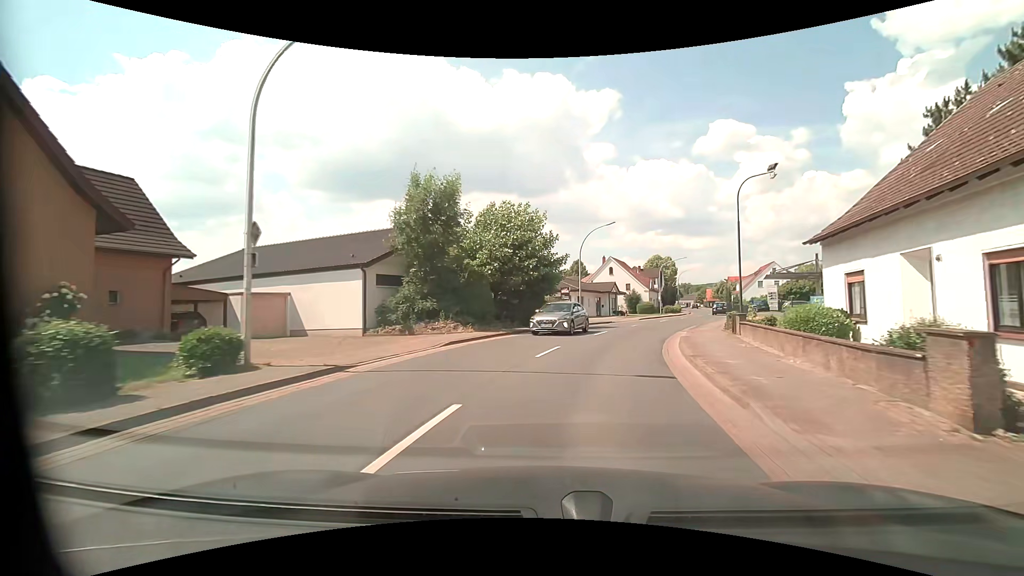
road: primary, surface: asphalt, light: Day
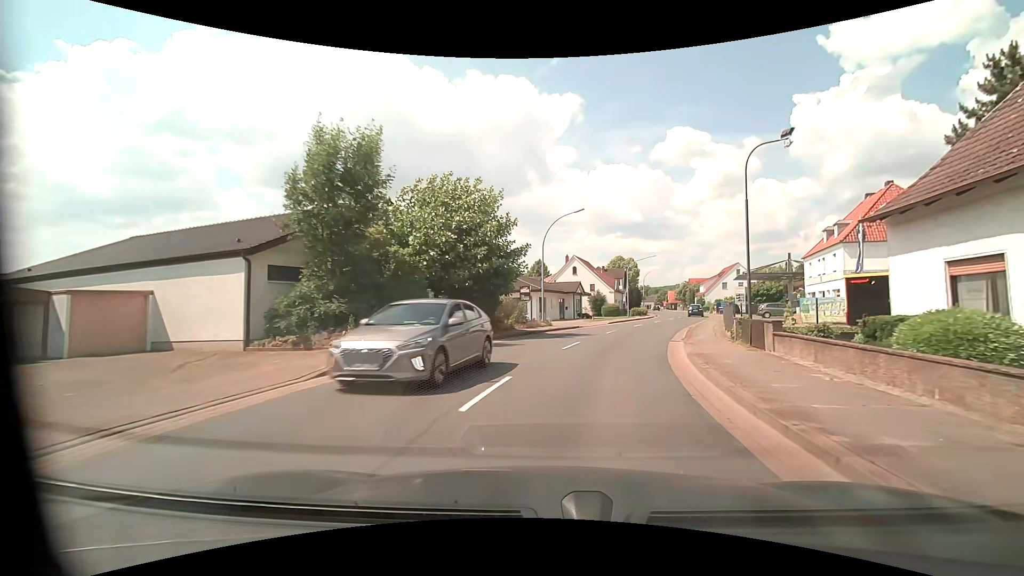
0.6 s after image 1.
(+0.2, +6.3) m; +5°
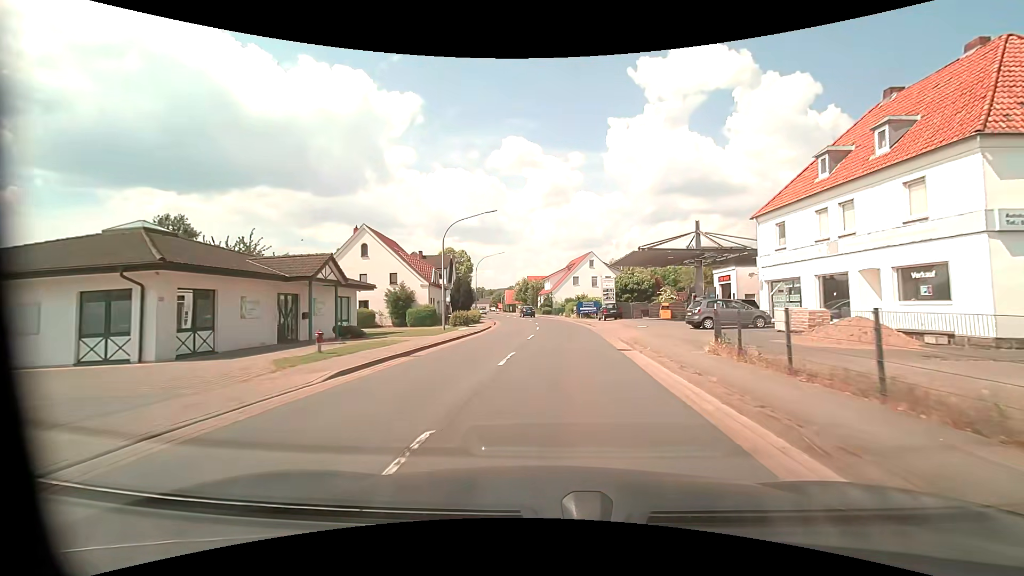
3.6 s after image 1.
(+5.6, +30.8) m; +18°
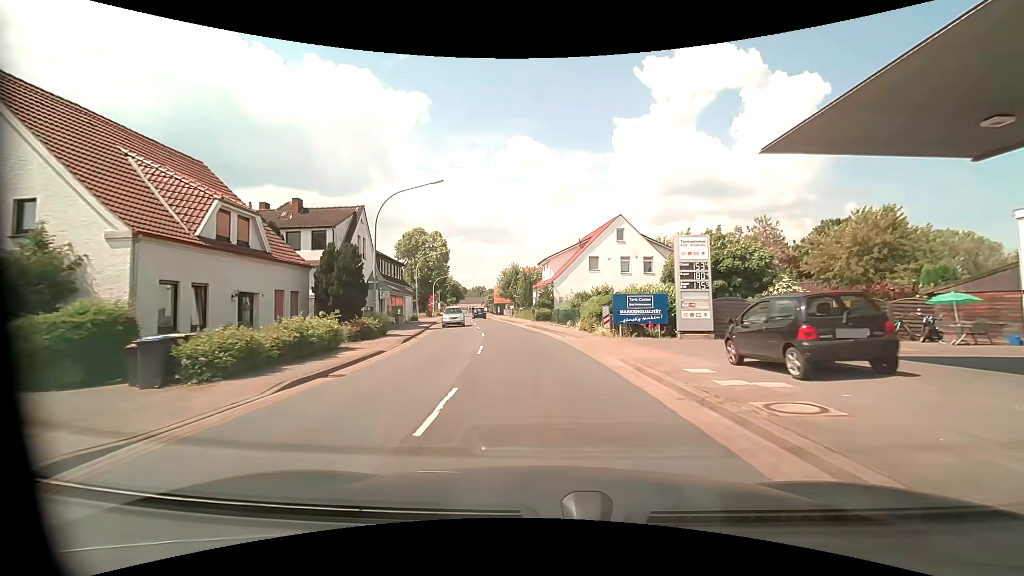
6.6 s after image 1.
(+0.9, +33.7) m; -1°
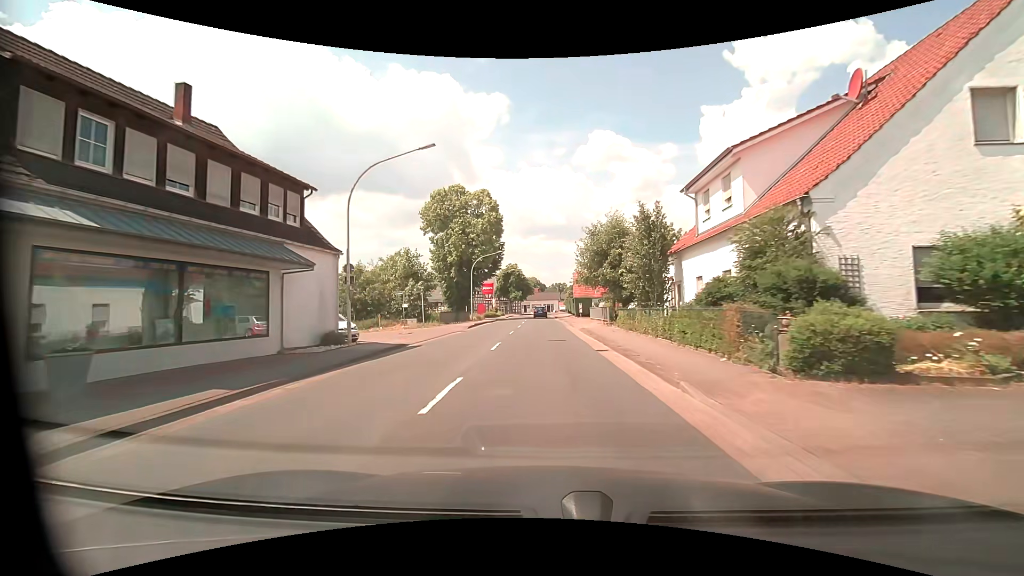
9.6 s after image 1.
(-3.0, +35.7) m; -9°
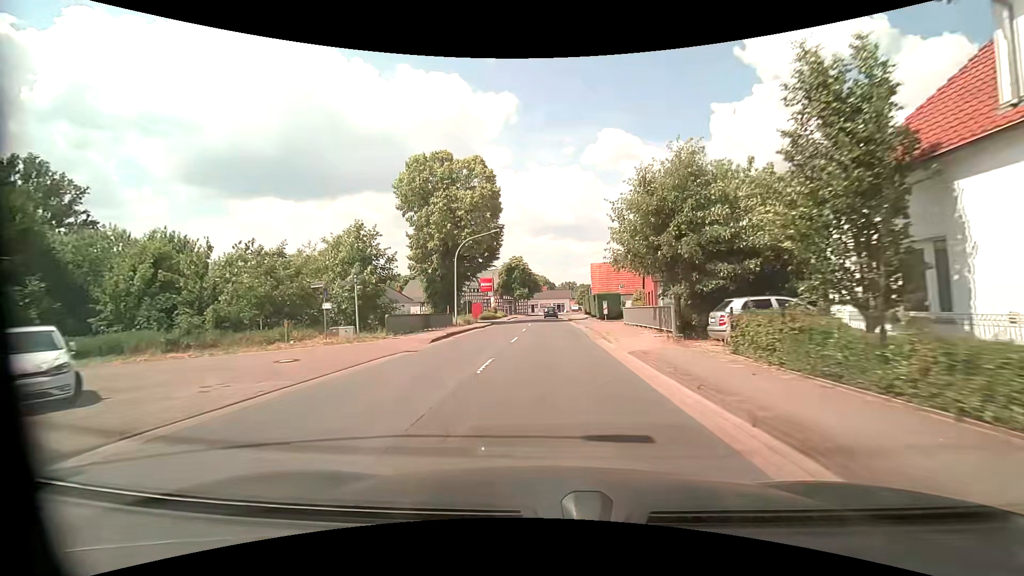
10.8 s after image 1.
(-0.2, +14.6) m; -1°
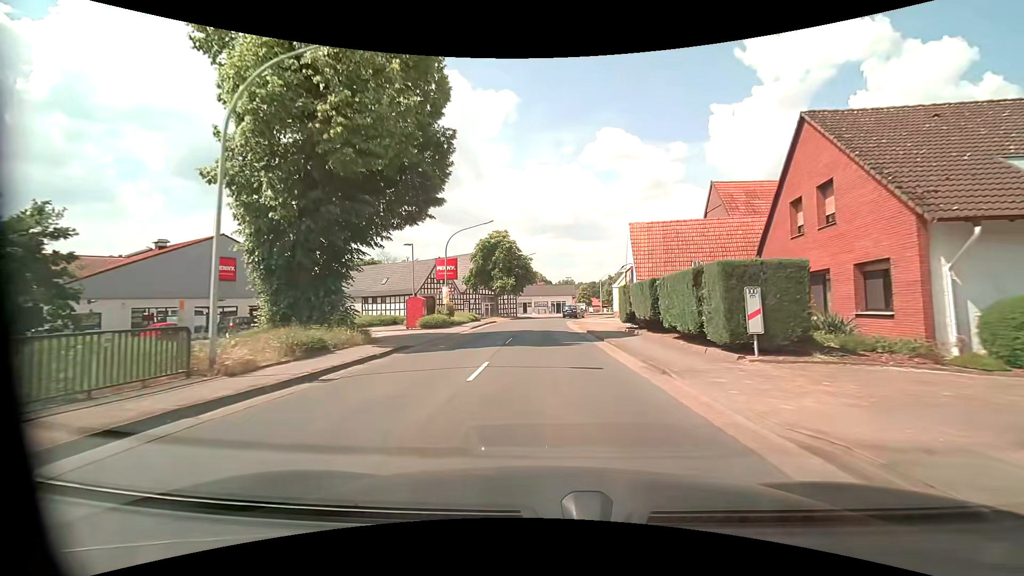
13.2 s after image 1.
(0.0, +28.4) m; 0°
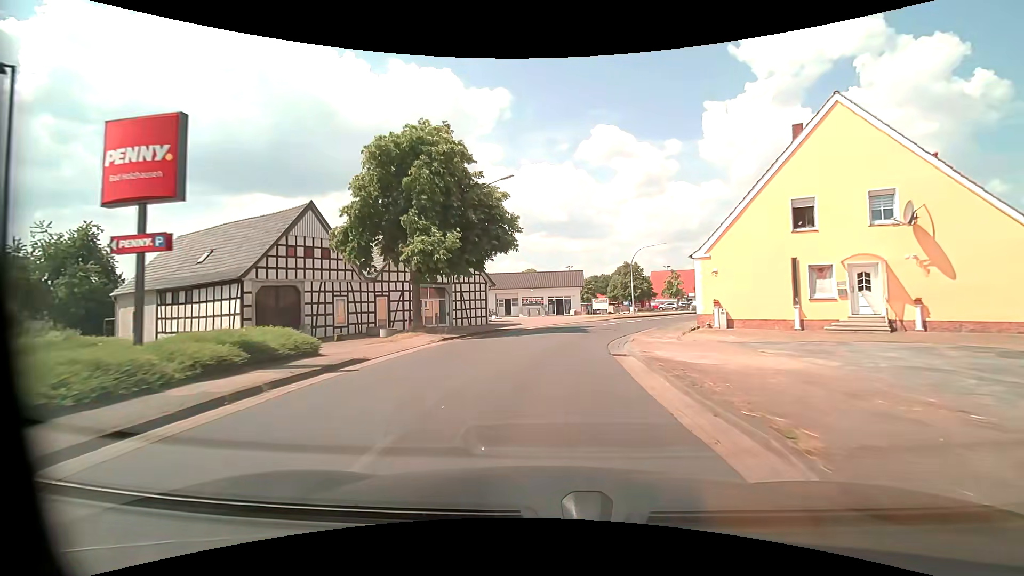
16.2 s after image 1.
(+0.3, +34.3) m; +1°
